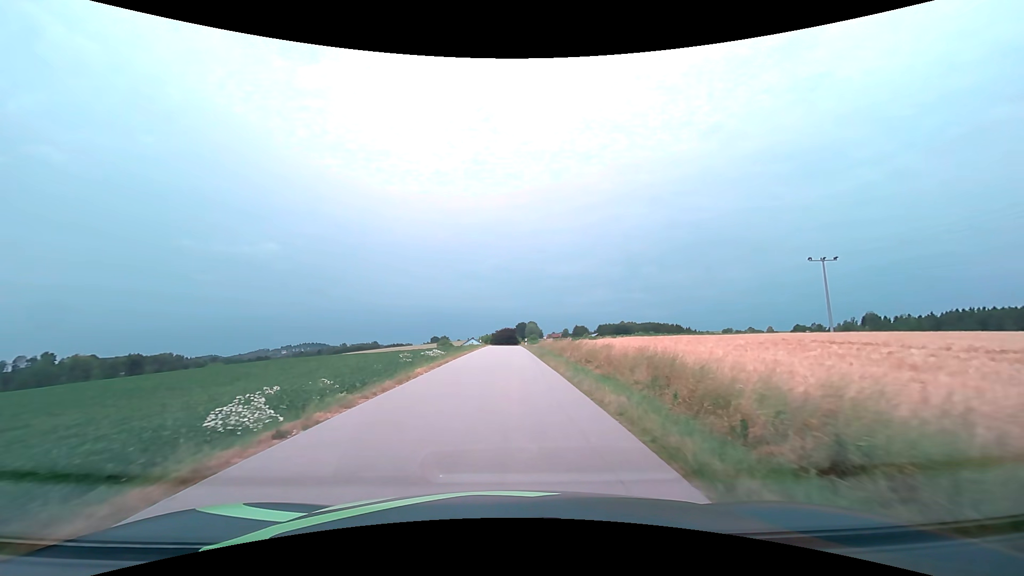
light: Day
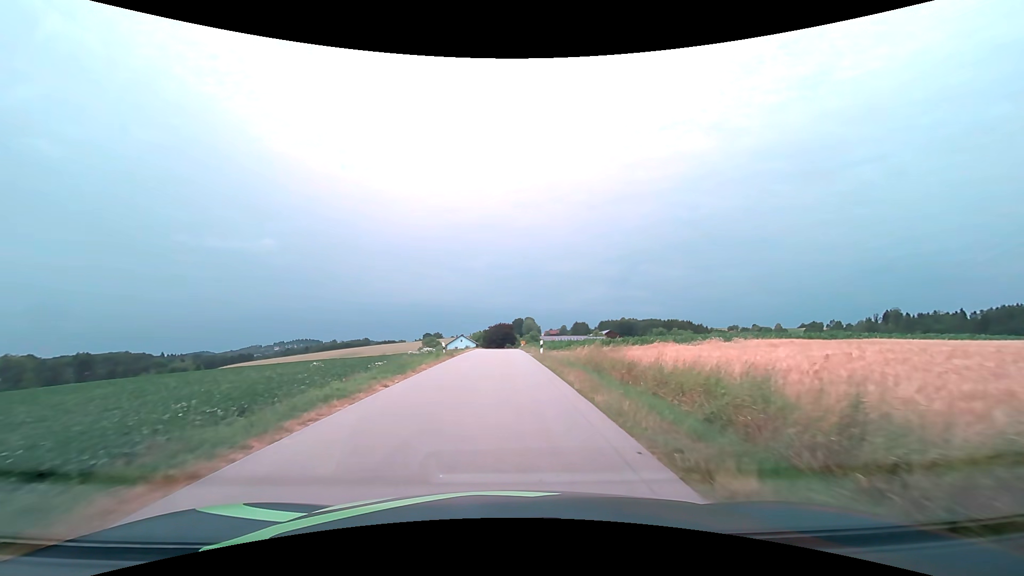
(+0.2, +34.3) m; +1°
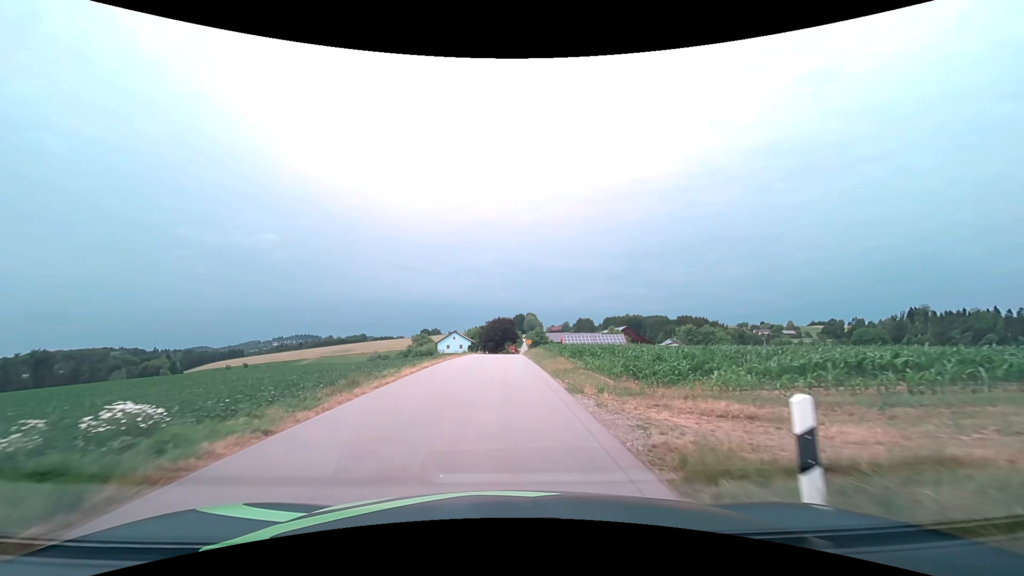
(+0.1, +26.5) m; 0°
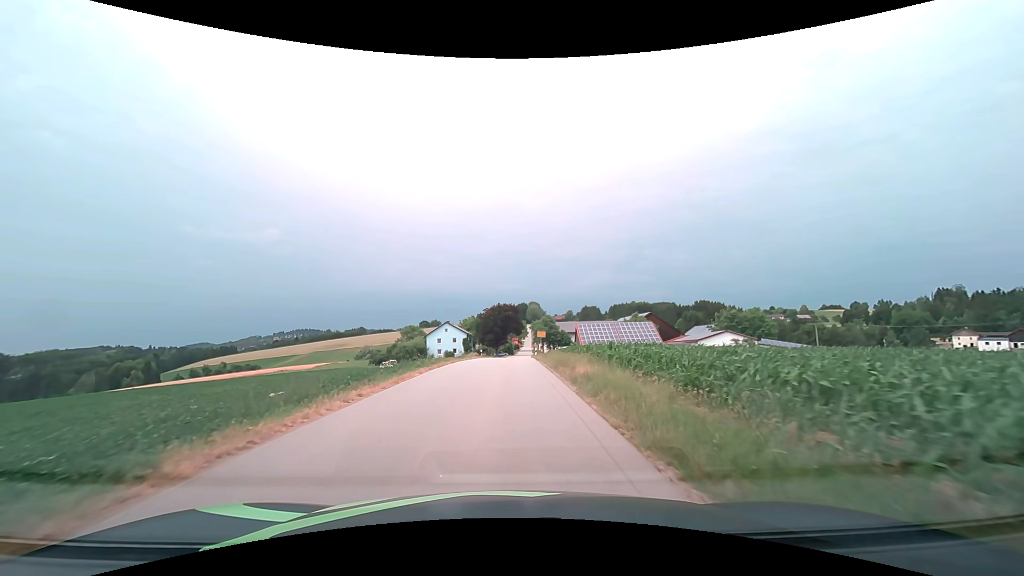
(-0.1, +26.0) m; 0°
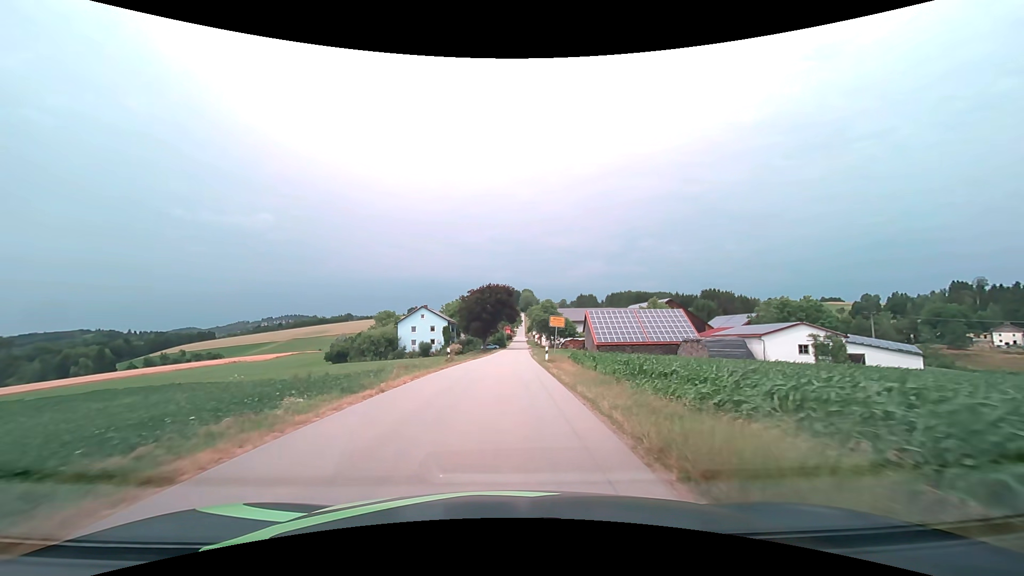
(+0.1, +25.0) m; +1°
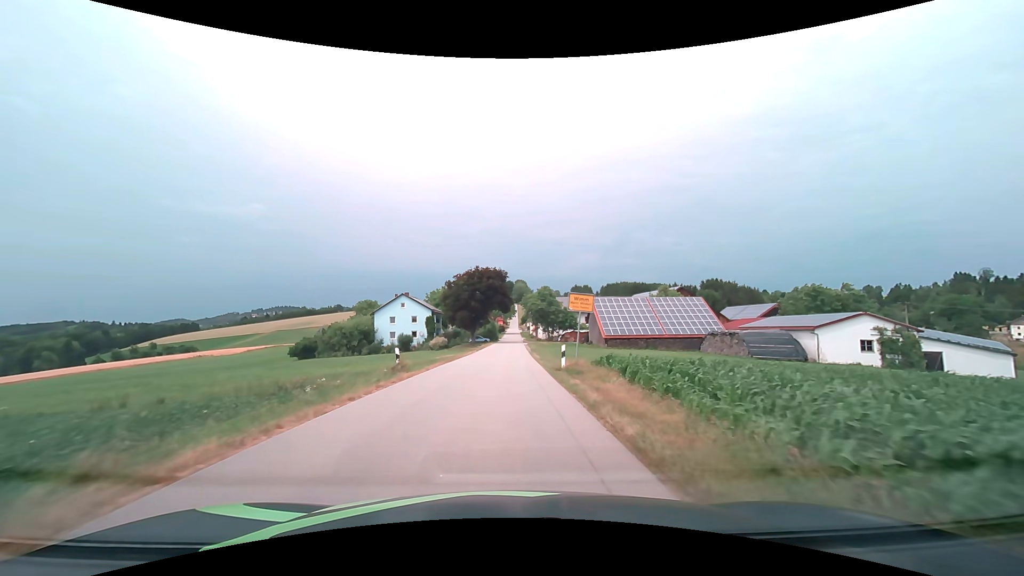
(+0.1, +12.8) m; +1°
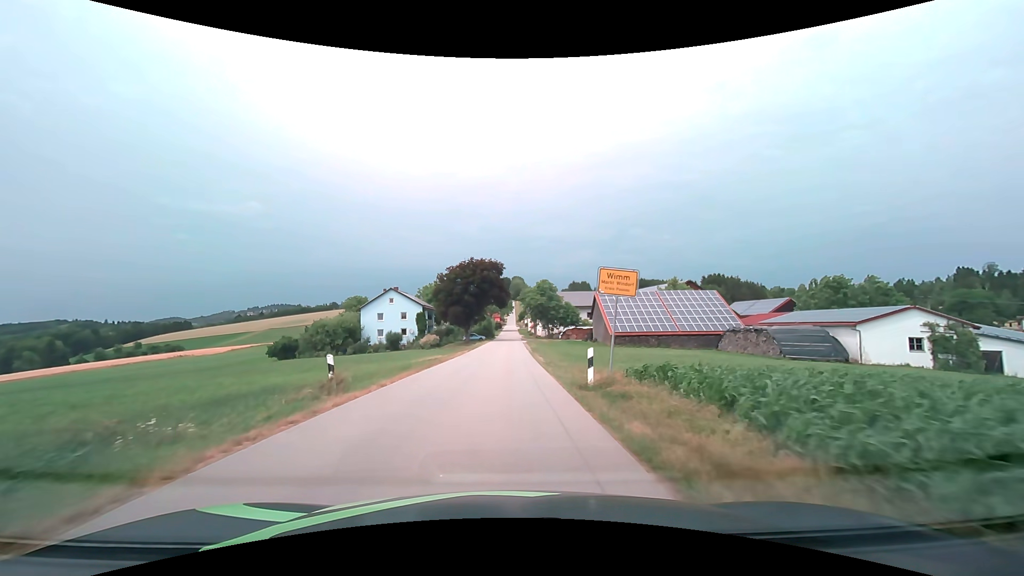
(0.0, +6.7) m; 0°
(0, +10) (0, +20) (0, +30) (0, +40) (+1, +50) (+1, +60) (+1, +70) (+1, +80) (+1, +90) (+1, +100) m
